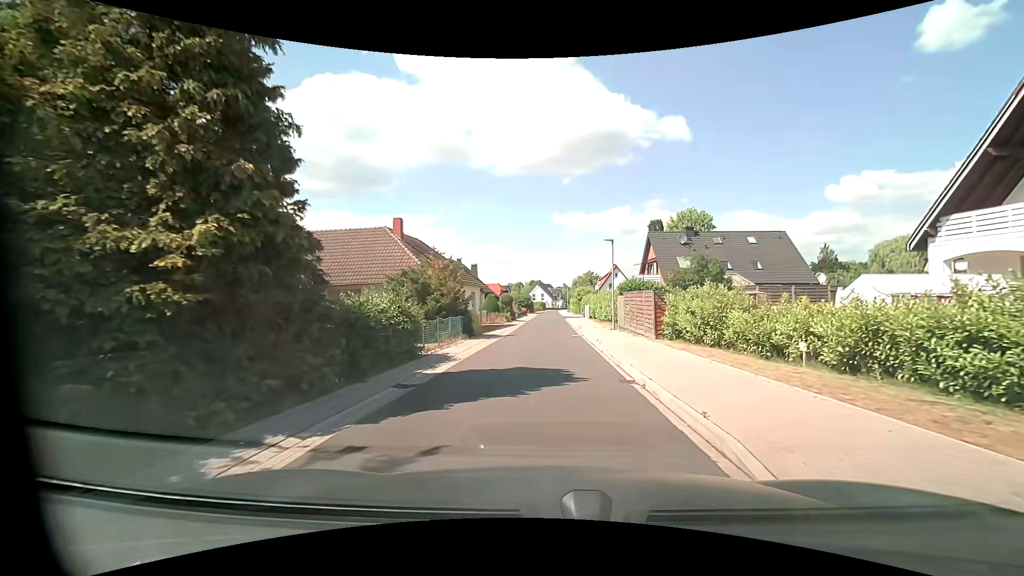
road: residential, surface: asphalt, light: Day
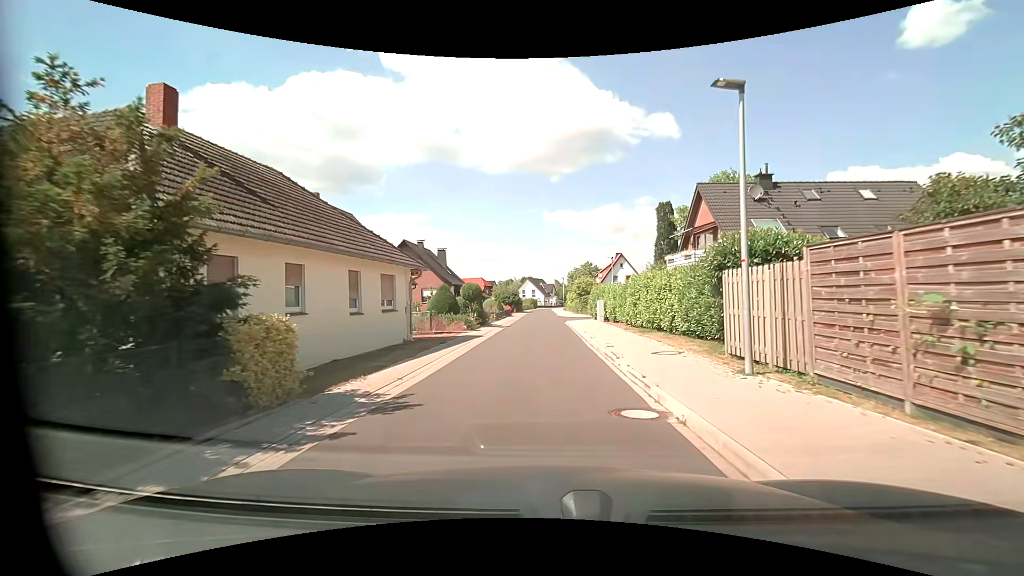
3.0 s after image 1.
(+0.3, +19.3) m; +1°
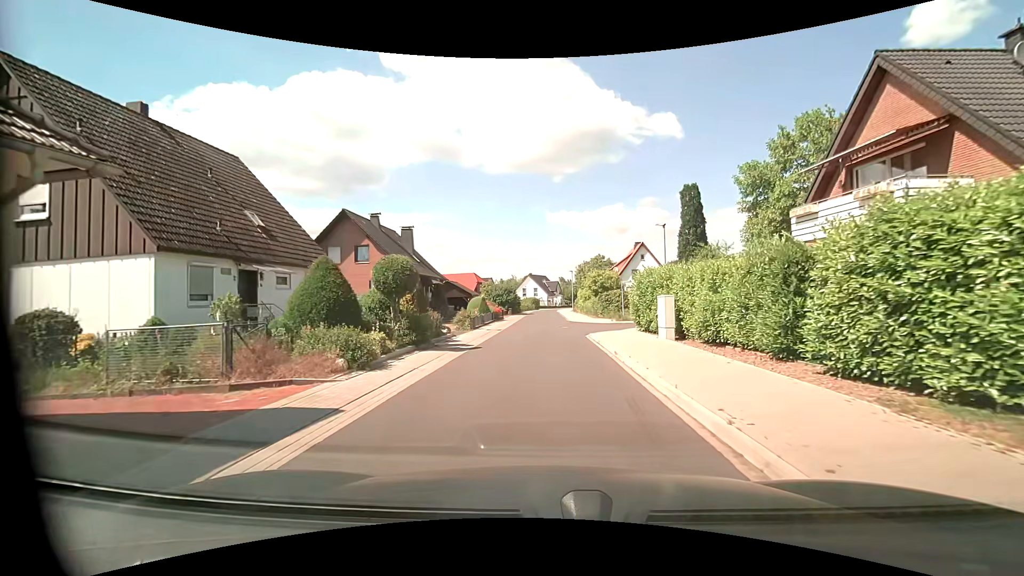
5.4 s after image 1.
(-0.1, +16.6) m; -1°
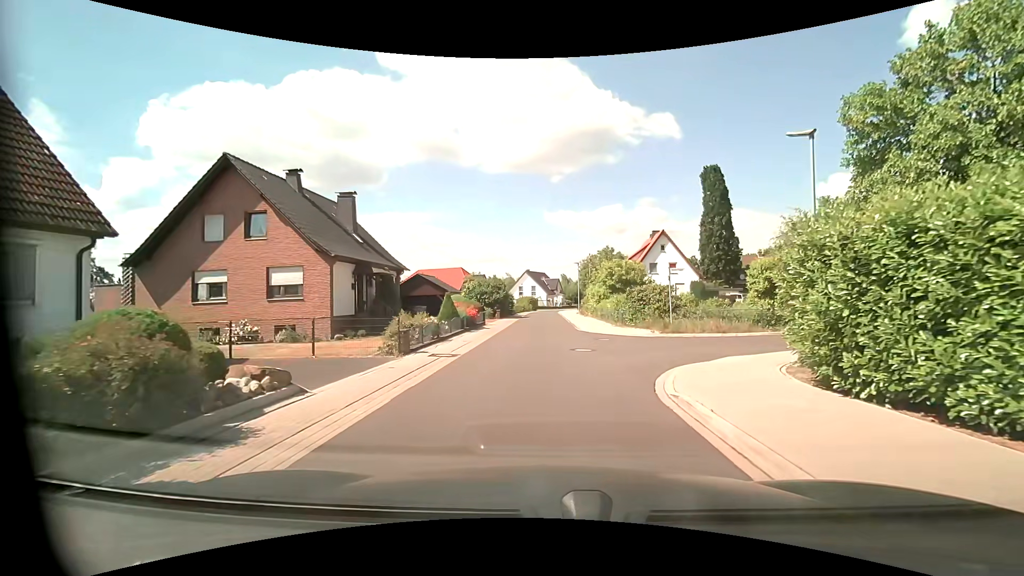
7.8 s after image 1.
(+0.1, +13.2) m; 0°
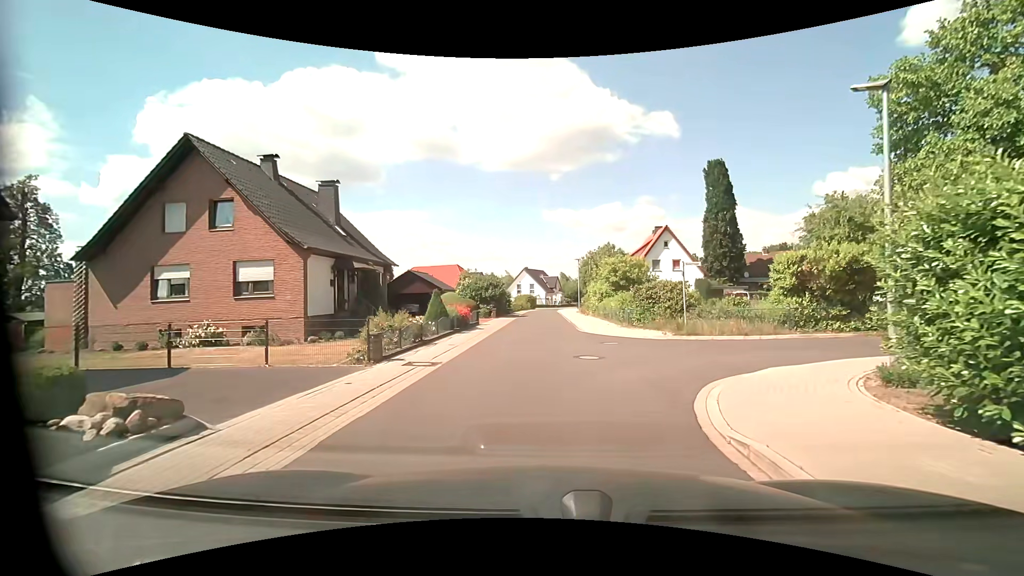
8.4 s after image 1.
(0.0, +2.3) m; +1°
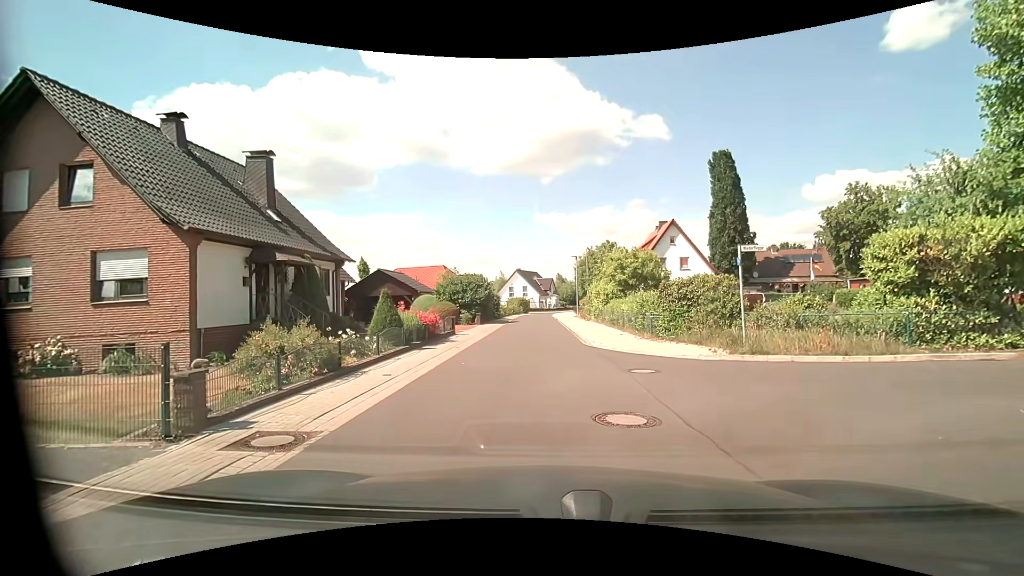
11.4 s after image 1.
(+0.1, +6.0) m; +2°
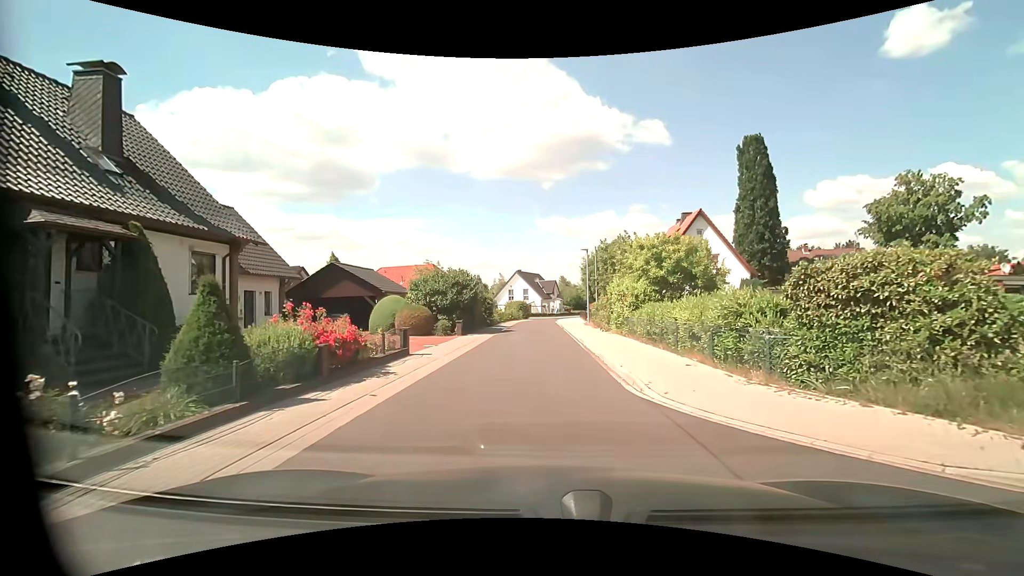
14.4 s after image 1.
(-0.2, +8.7) m; -2°
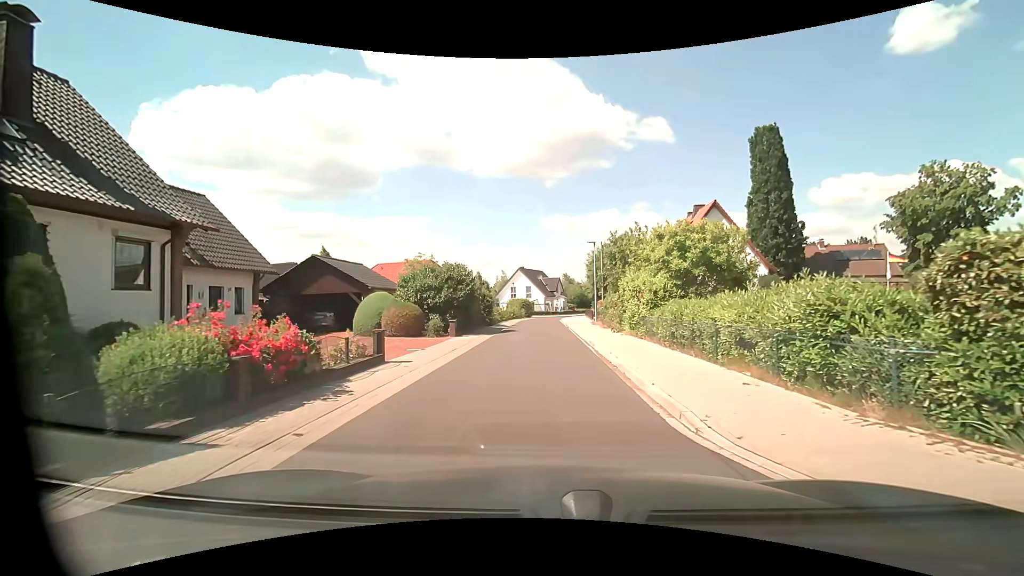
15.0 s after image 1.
(0.0, +2.8) m; 0°
(0, +10) (0, +20) (0, +30) (0, +40) (0, +50) (+1, +60) (+4, +70) (+7, +79) (+10, +88) (+14, +98) m
